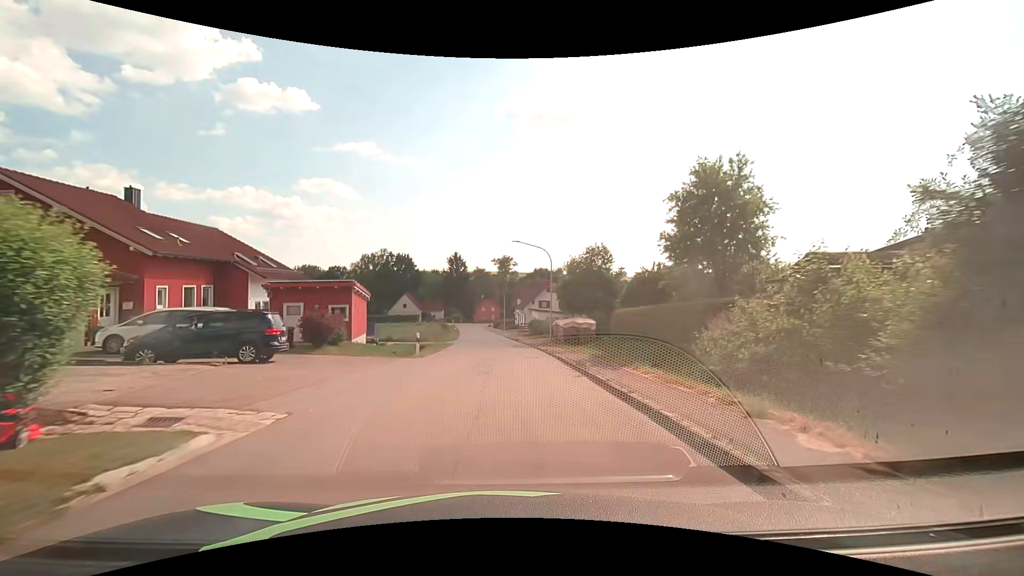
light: Day
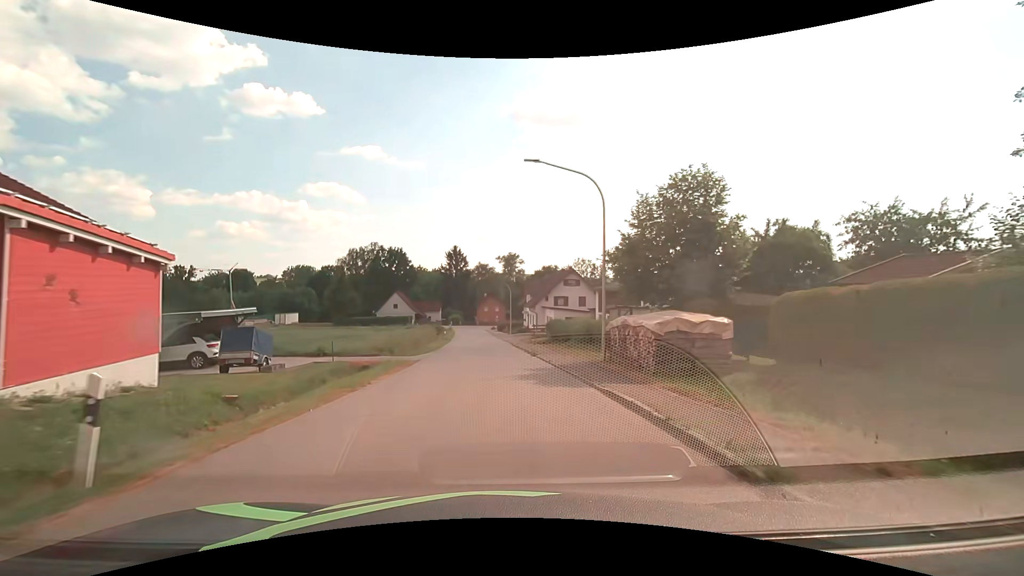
(-0.1, +18.3) m; -1°
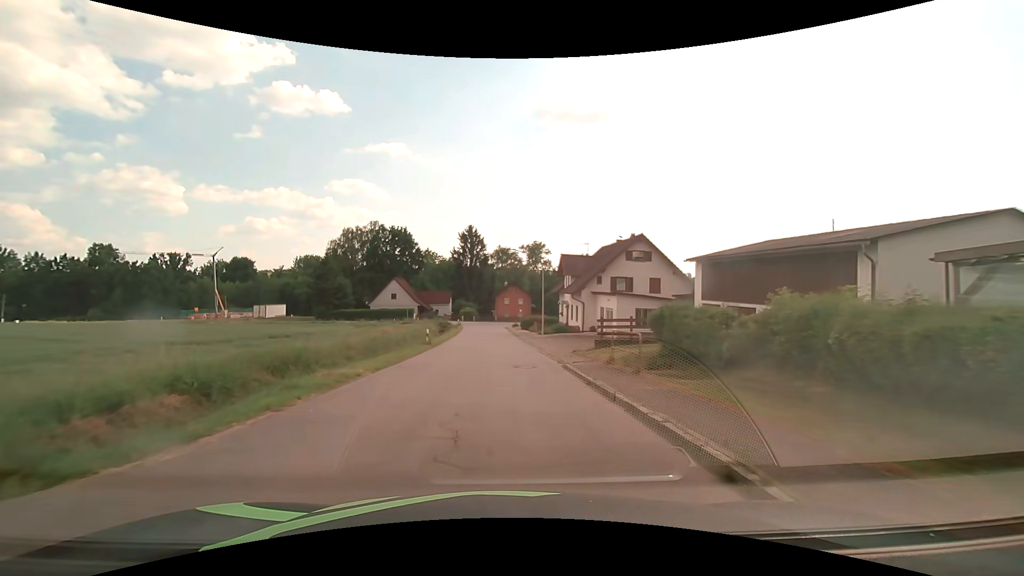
(-0.5, +24.6) m; -3°
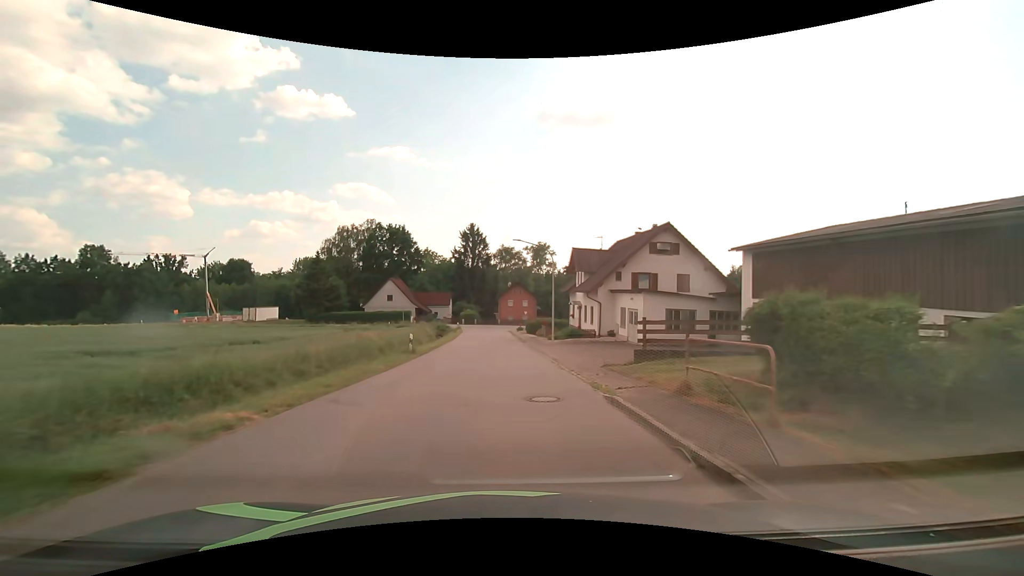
(0.0, +6.1) m; 0°
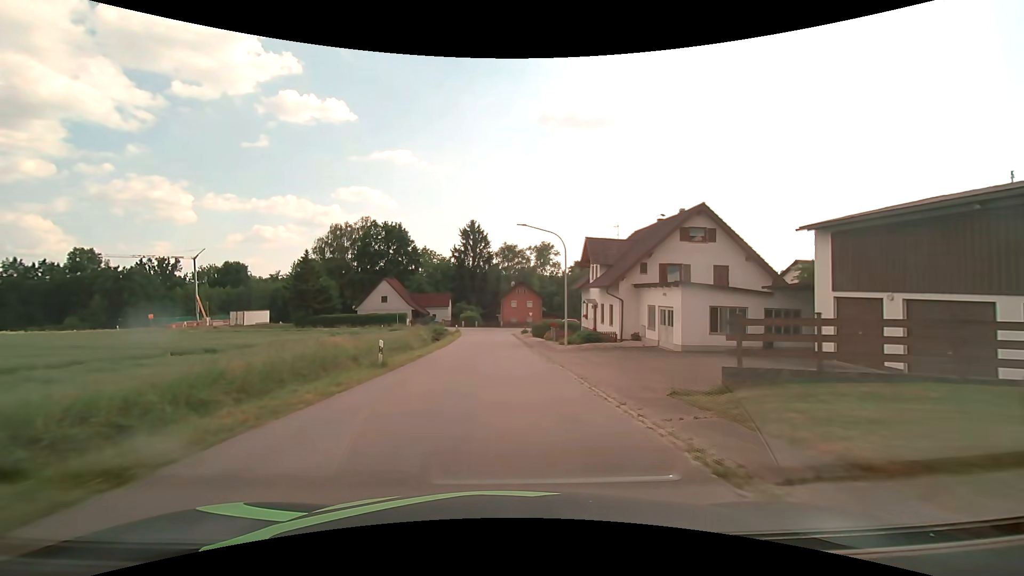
(0.0, +6.1) m; 0°
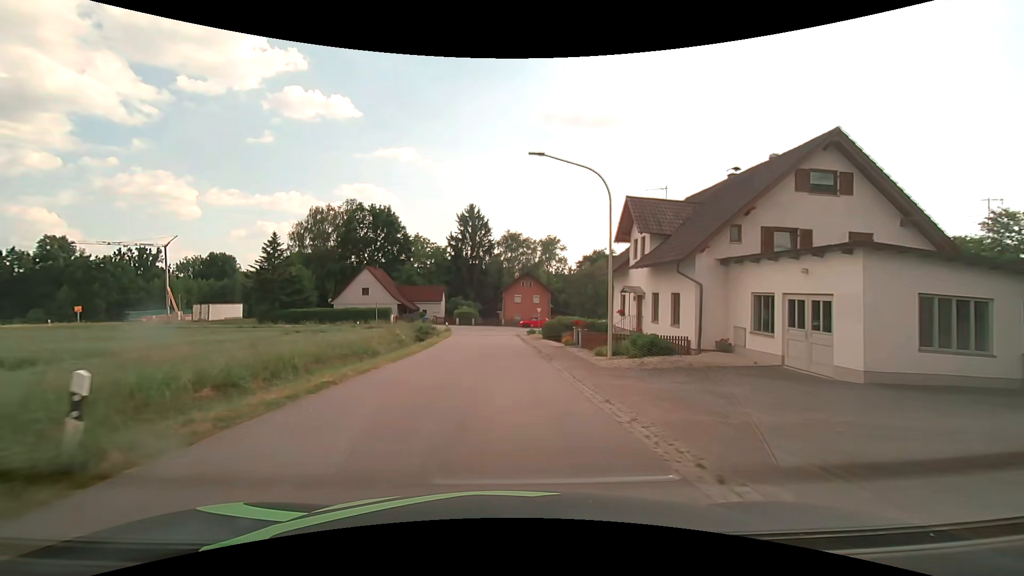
(0.0, +12.2) m; 0°
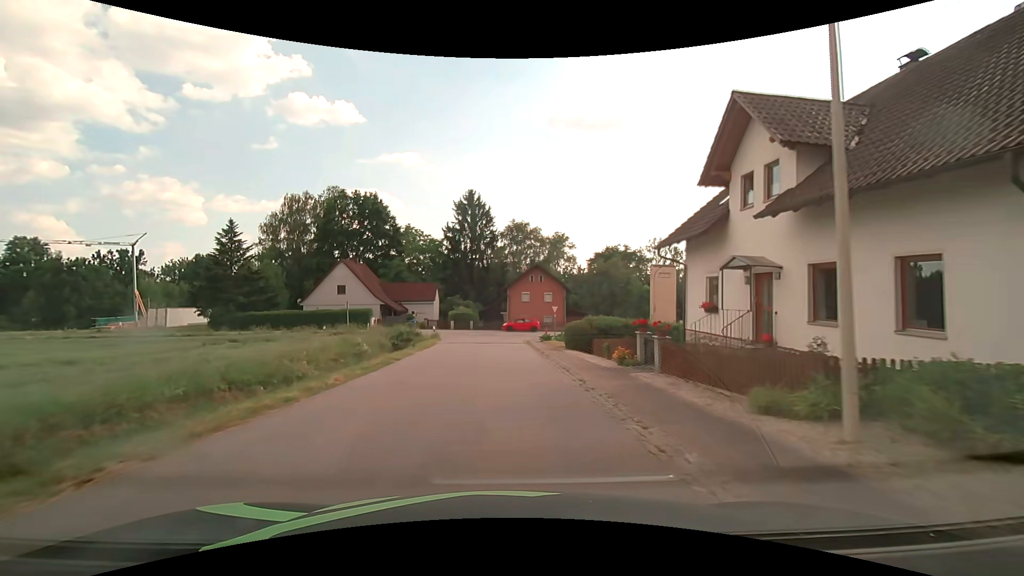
(-0.1, +12.1) m; -1°
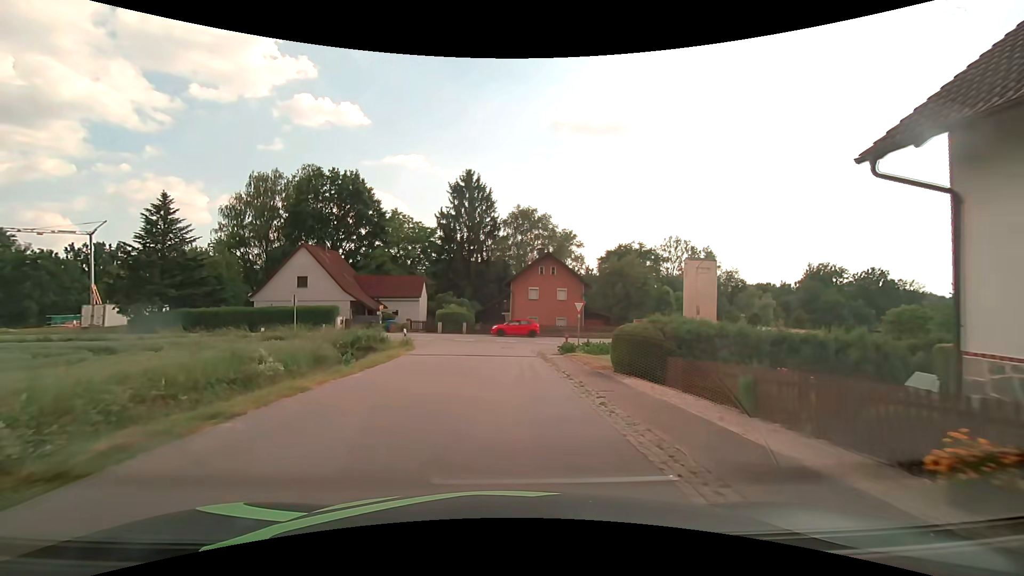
(-0.1, +11.7) m; 0°
